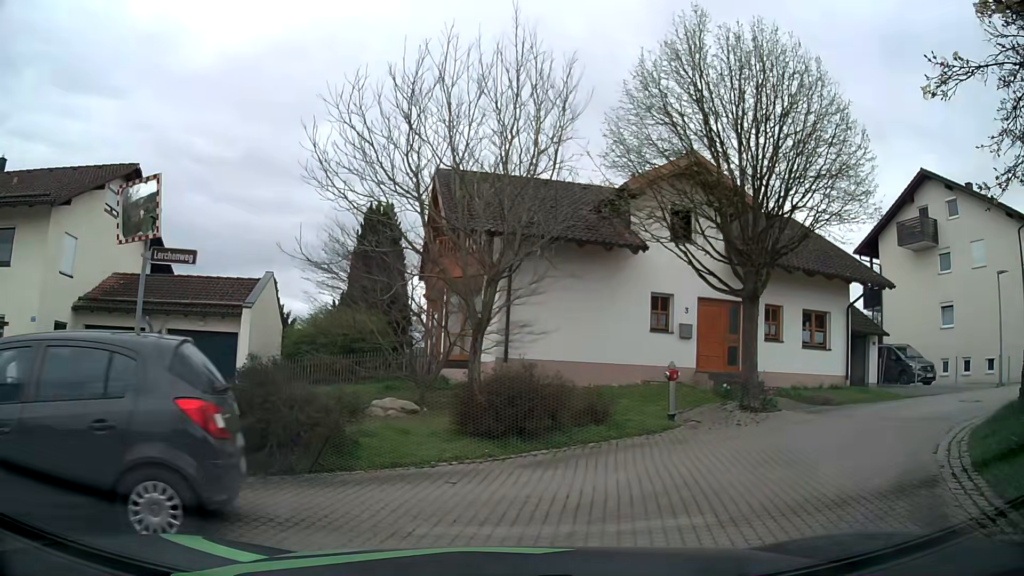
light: Day
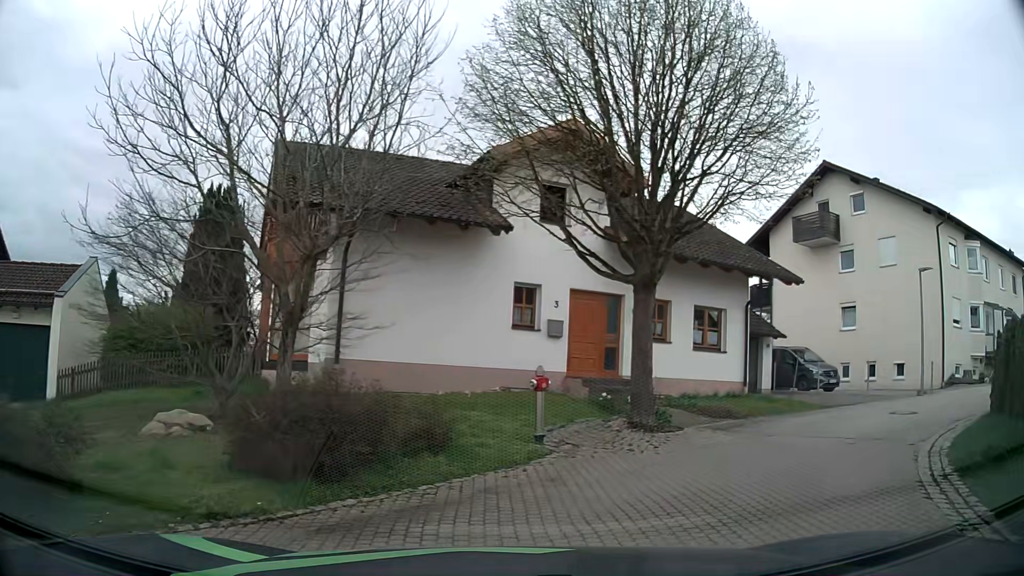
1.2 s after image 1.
(+0.4, +3.2) m; +13°
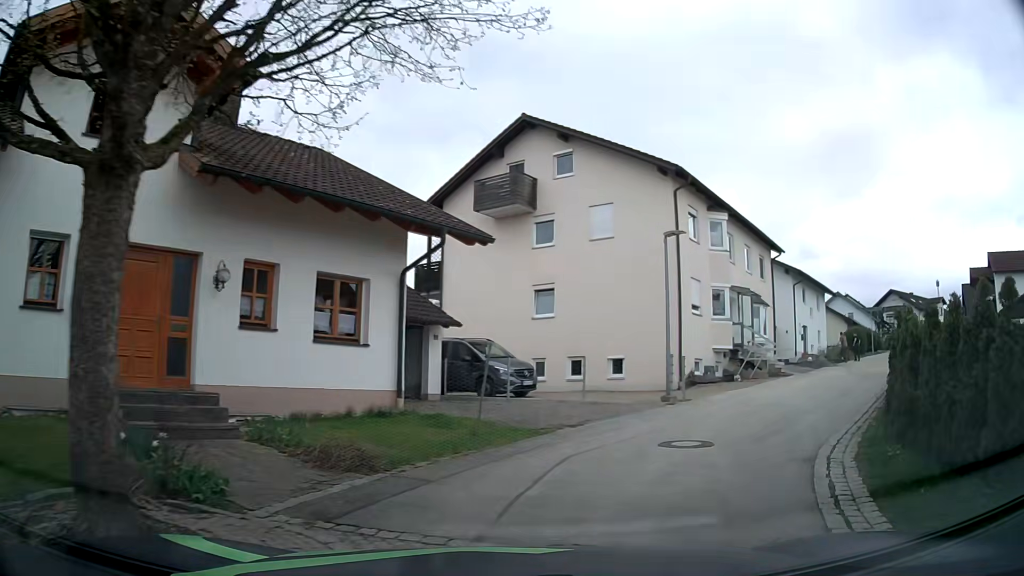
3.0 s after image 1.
(+1.9, +6.8) m; +28°
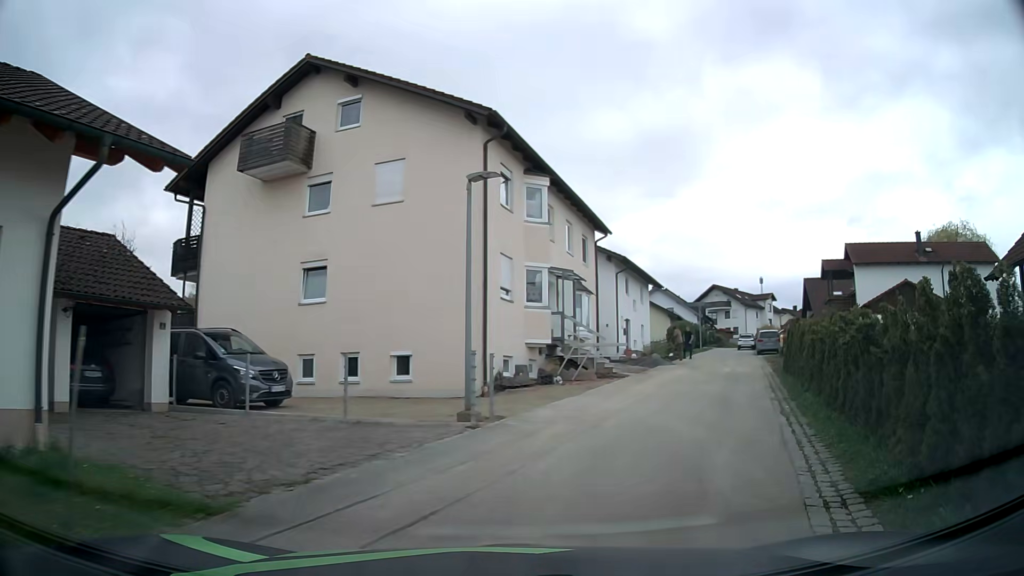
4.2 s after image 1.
(+0.9, +5.5) m; +18°
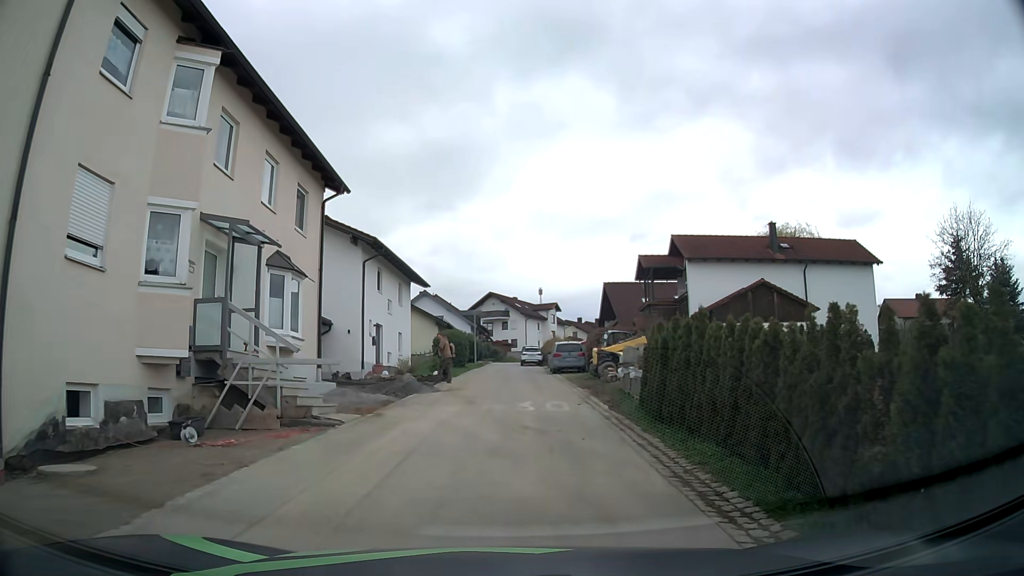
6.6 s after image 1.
(+2.3, +11.1) m; +20°
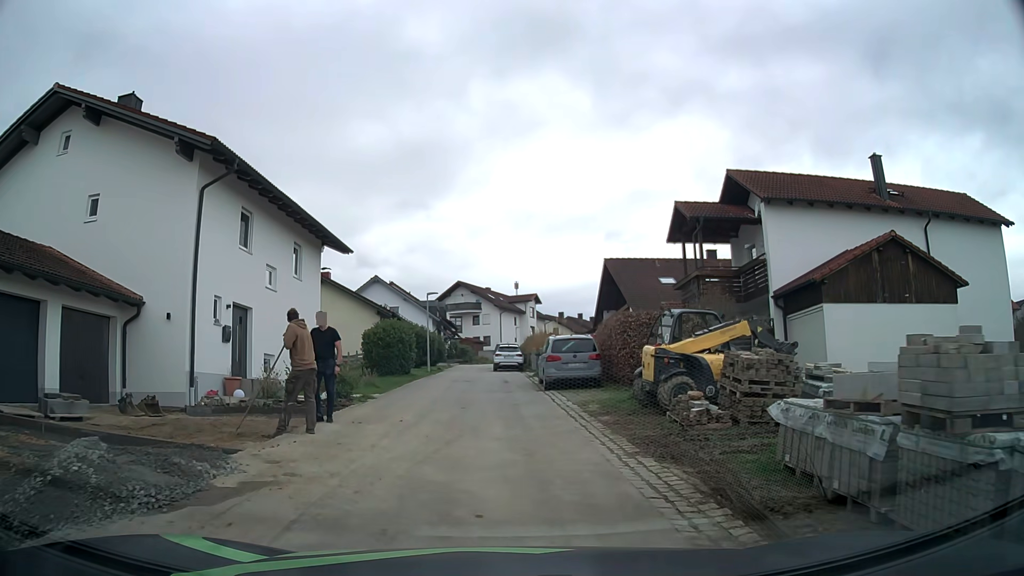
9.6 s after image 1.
(+0.2, +15.1) m; 0°
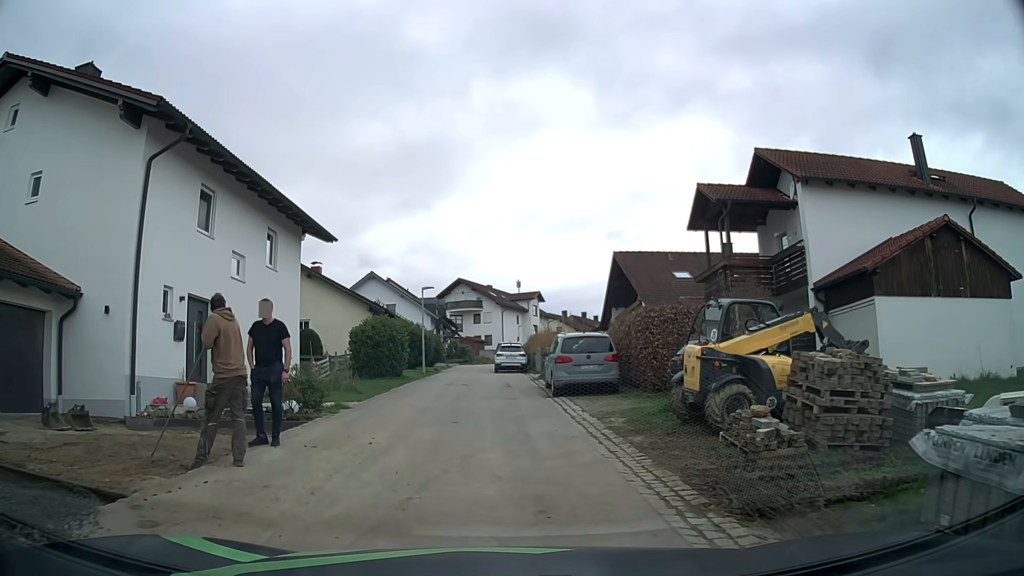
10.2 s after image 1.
(+0.1, +3.0) m; +1°
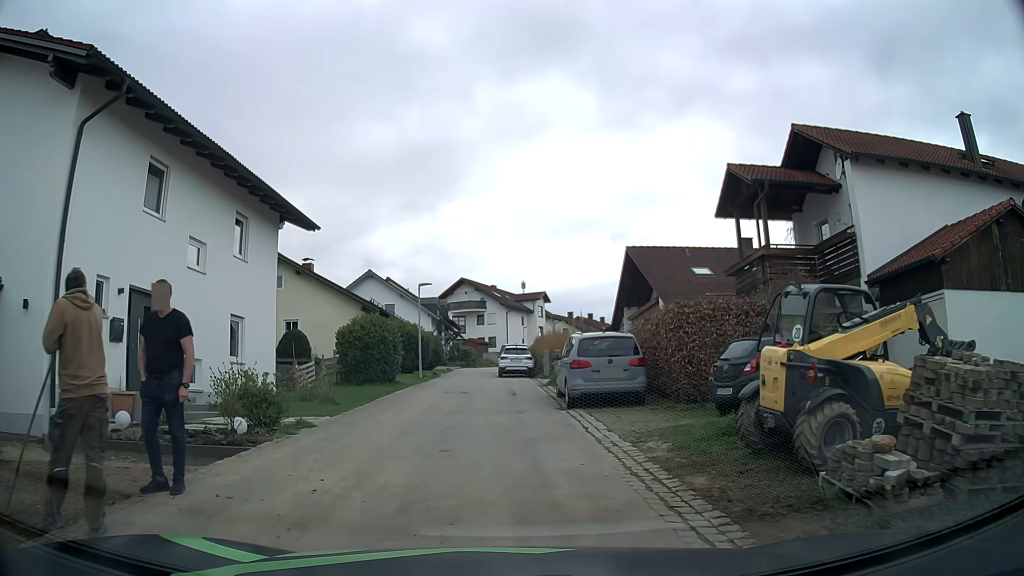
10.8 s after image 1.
(0.0, +3.0) m; 0°
(0, +10) (-1, +20) (-2, +30) (-2, +40) (-2, +50) (-1, +60) (+2, +70) (+5, +79) (+10, +88) (+16, +96) m
